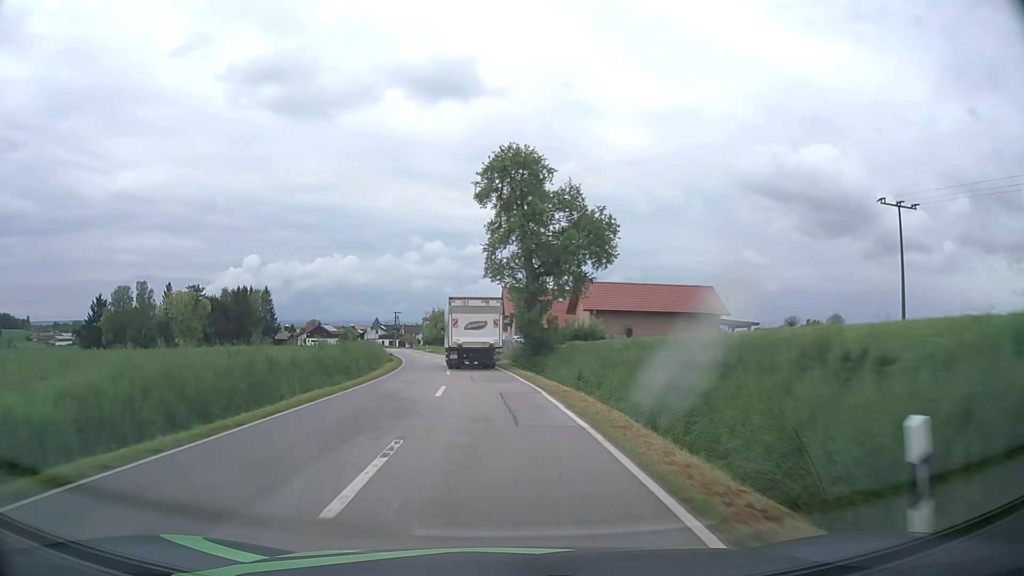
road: tertiary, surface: asphalt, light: Day
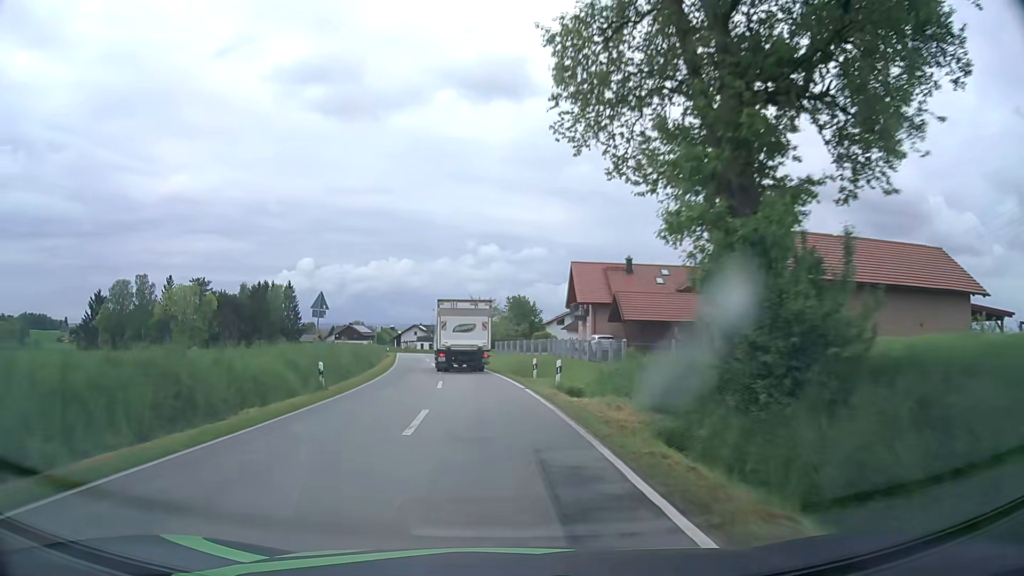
(-1.2, +31.0) m; -5°
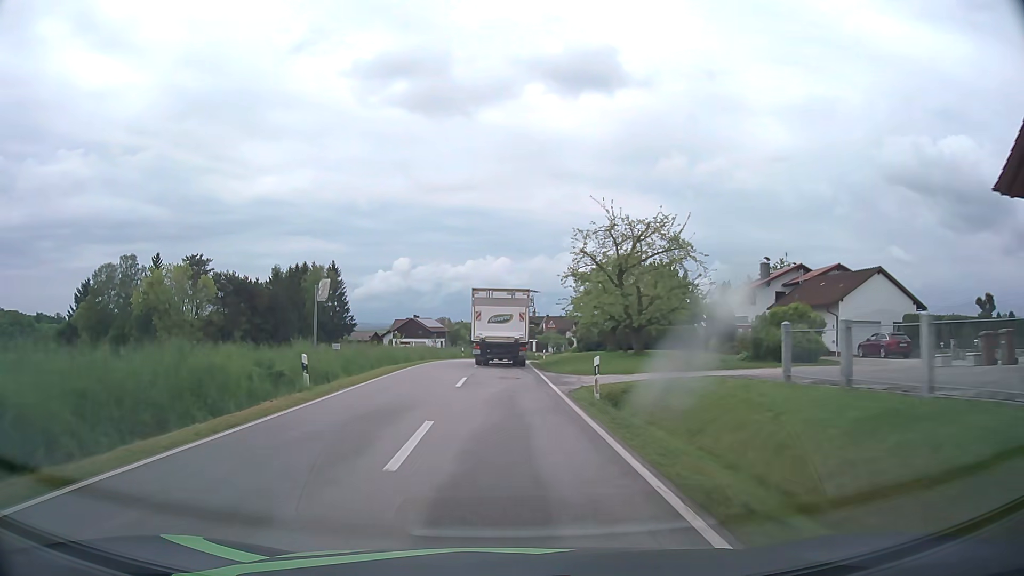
(-4.0, +50.8) m; -8°
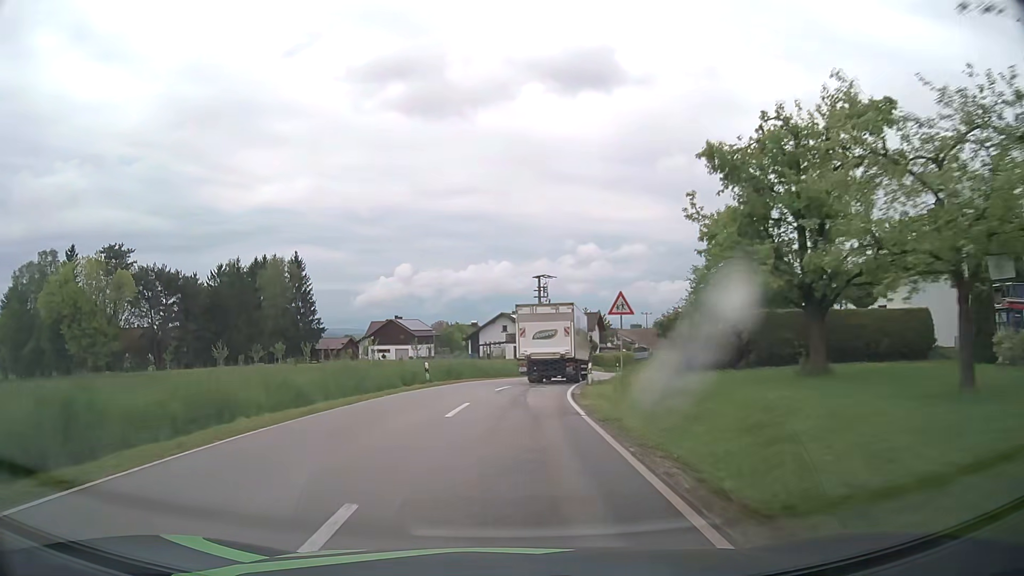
(-0.2, +29.2) m; 0°
(0, +10) (0, +20) (+1, +30) (+3, +40) (+6, +49) (+9, +59) (+13, +68) (+16, +78) (+20, +87) (+23, +96) m
